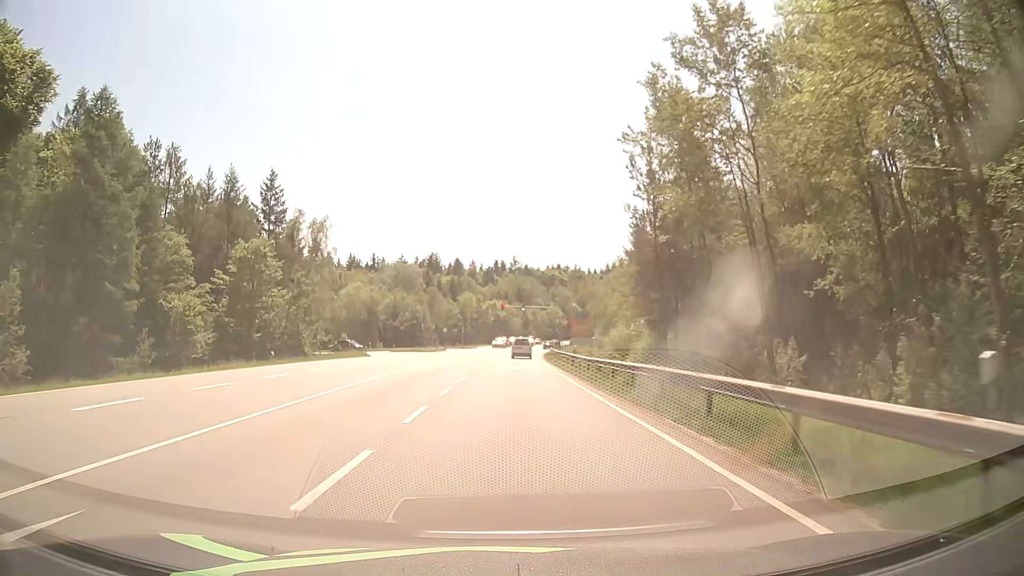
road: secondary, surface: asphalt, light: Day
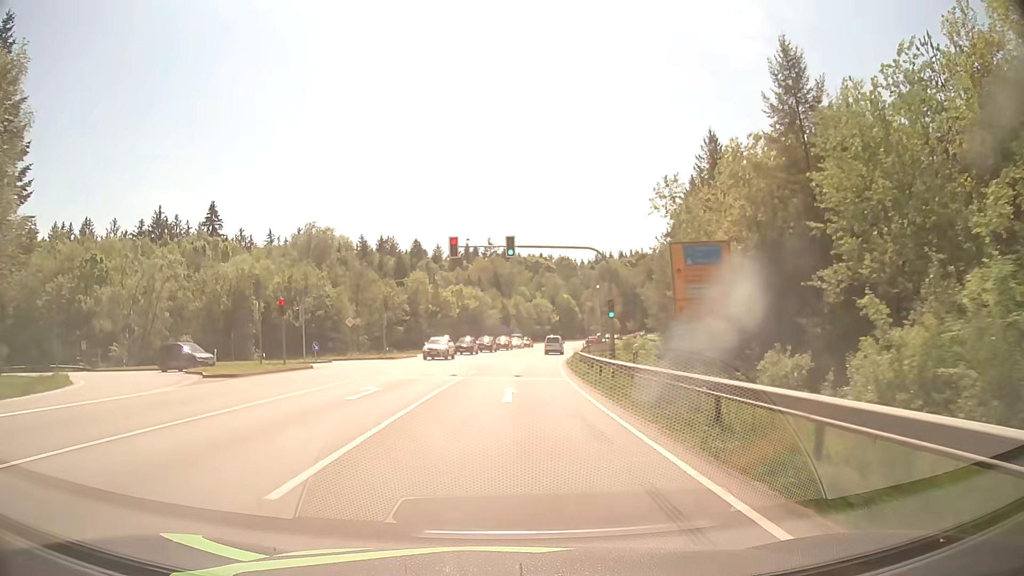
(+0.8, +53.6) m; +2°
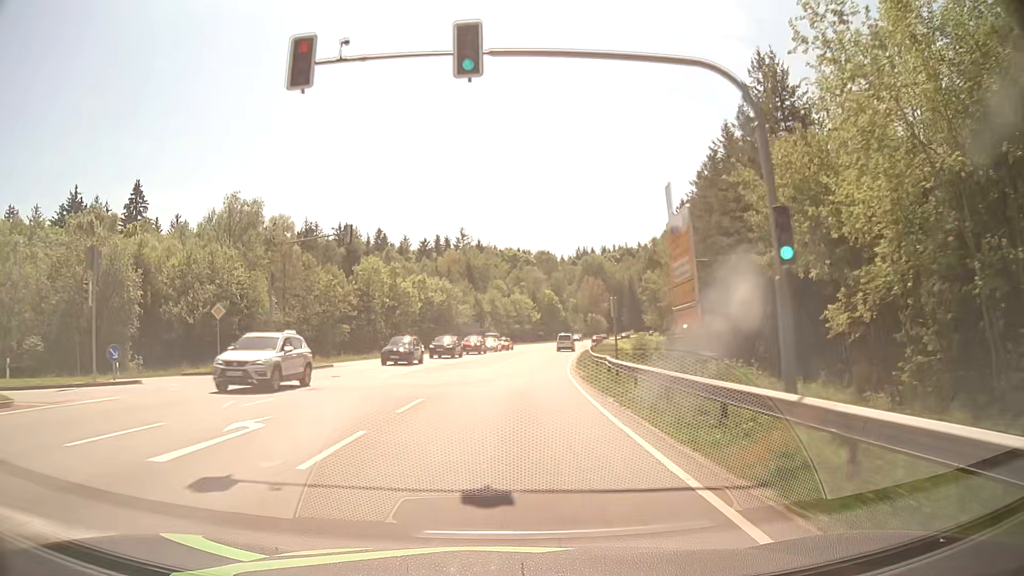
(+0.4, +21.4) m; +2°
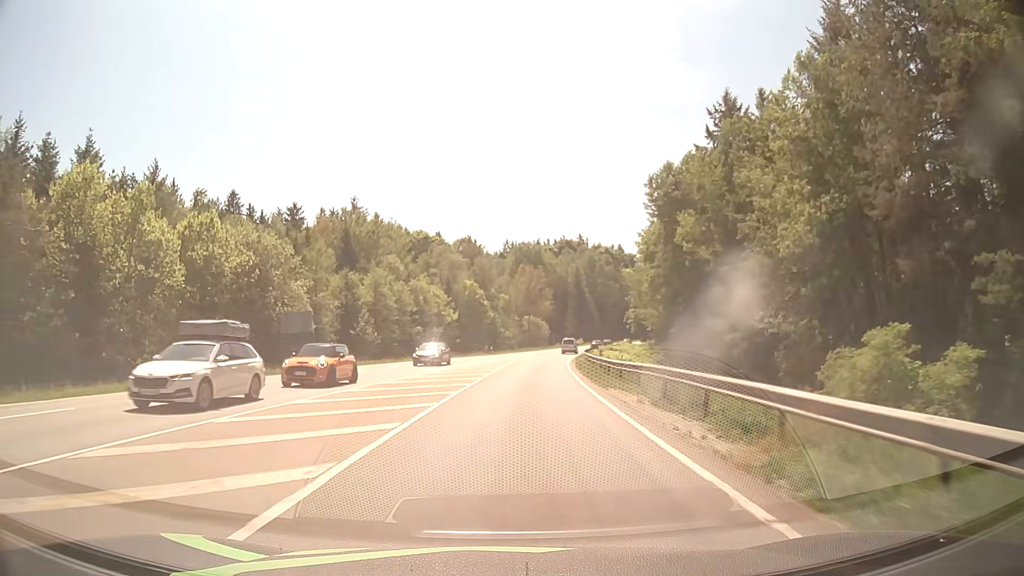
(+3.1, +53.5) m; +7°
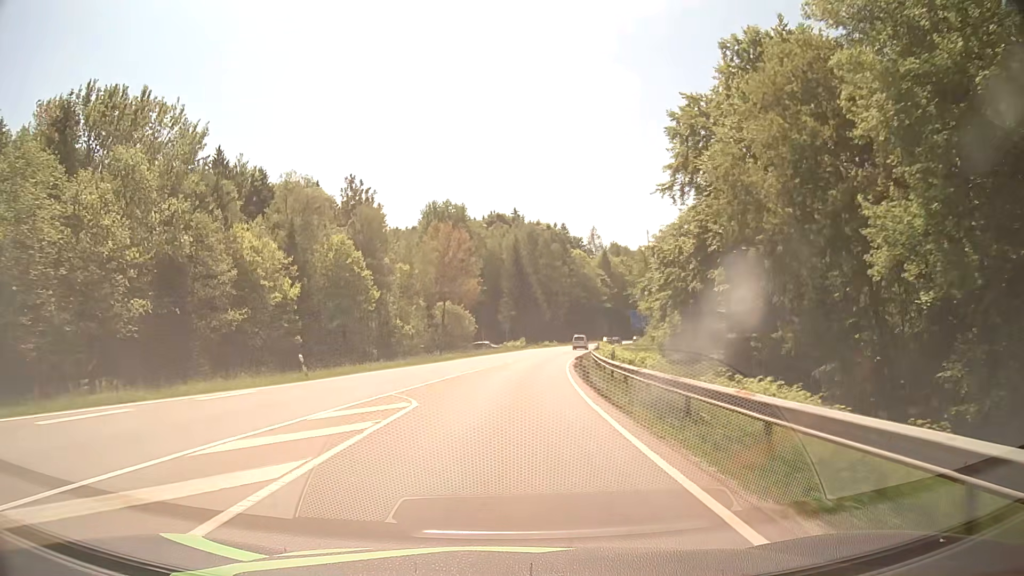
(+3.0, +53.5) m; +7°
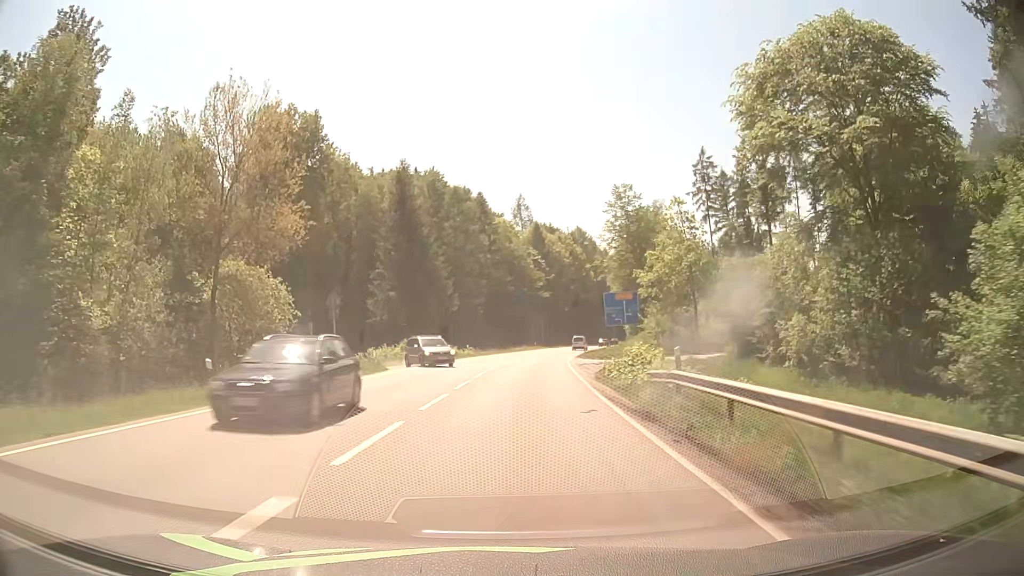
(+3.1, +53.5) m; +8°
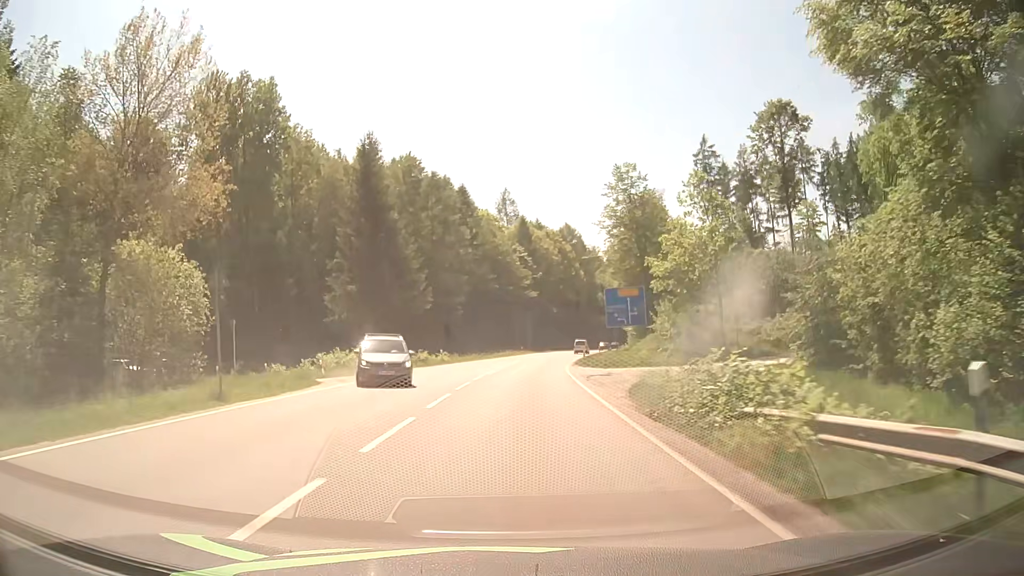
(+0.1, +10.7) m; +1°
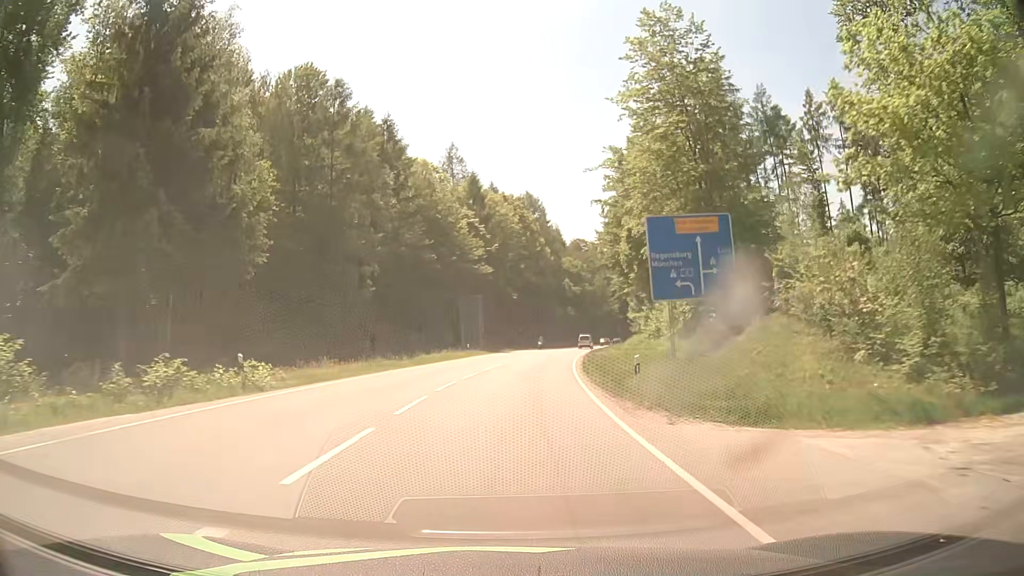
(+1.0, +32.2) m; +4°
(0, +10) (+1, +20) (+1, +30) (+2, +40) (+3, +50) (+5, +60) (+6, +70) (+8, +80) (+10, +89) (+12, +99) m
